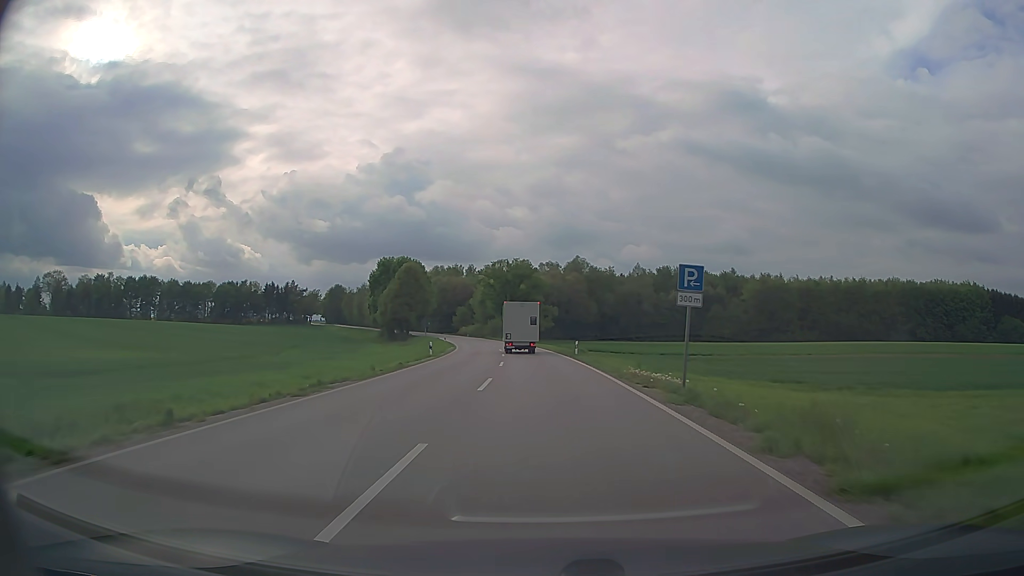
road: secondary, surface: asphalt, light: Day
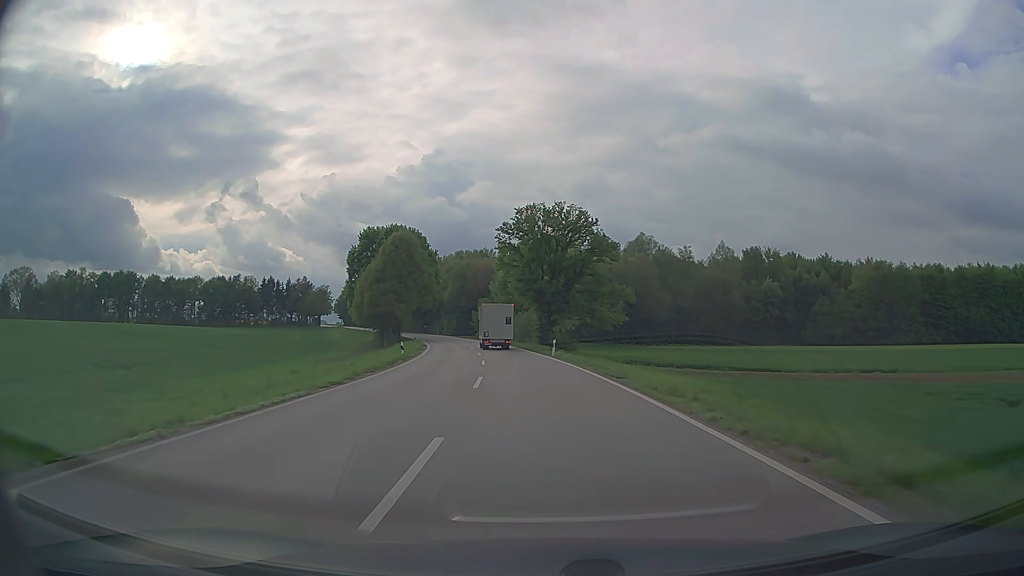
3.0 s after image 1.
(-1.6, +47.9) m; -4°
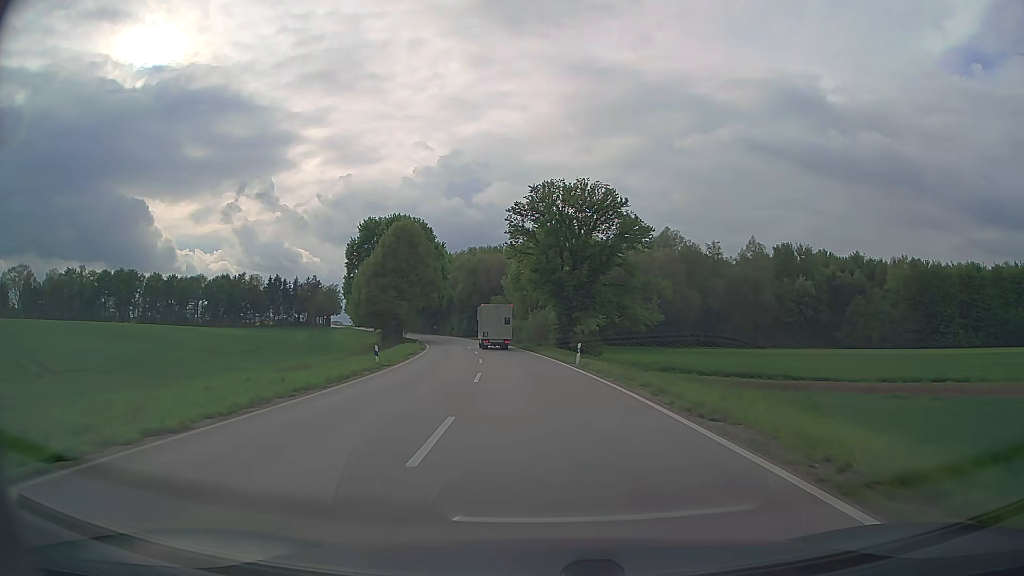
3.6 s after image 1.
(-0.1, +9.9) m; -2°
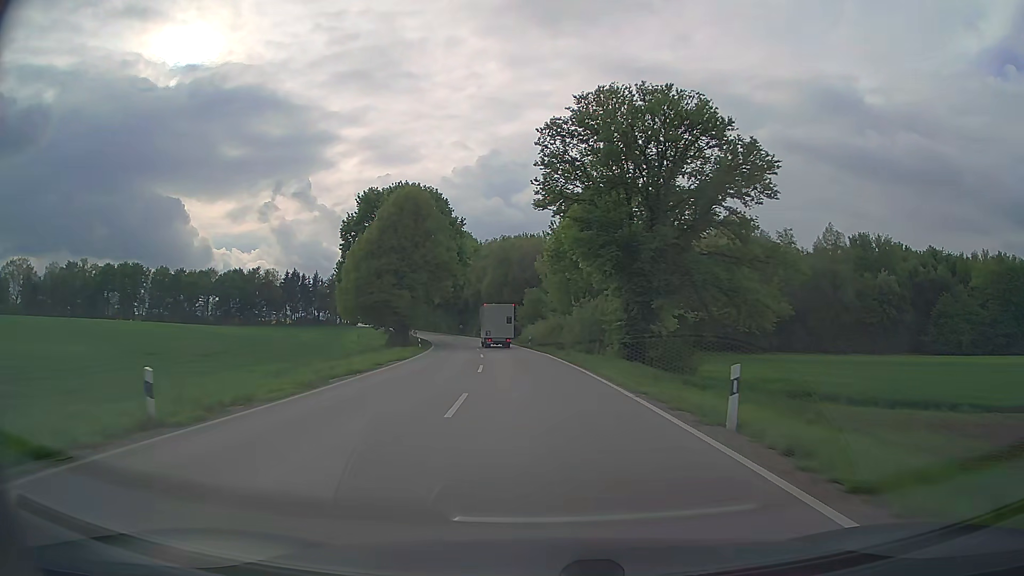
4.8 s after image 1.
(-0.6, +20.2) m; -3°
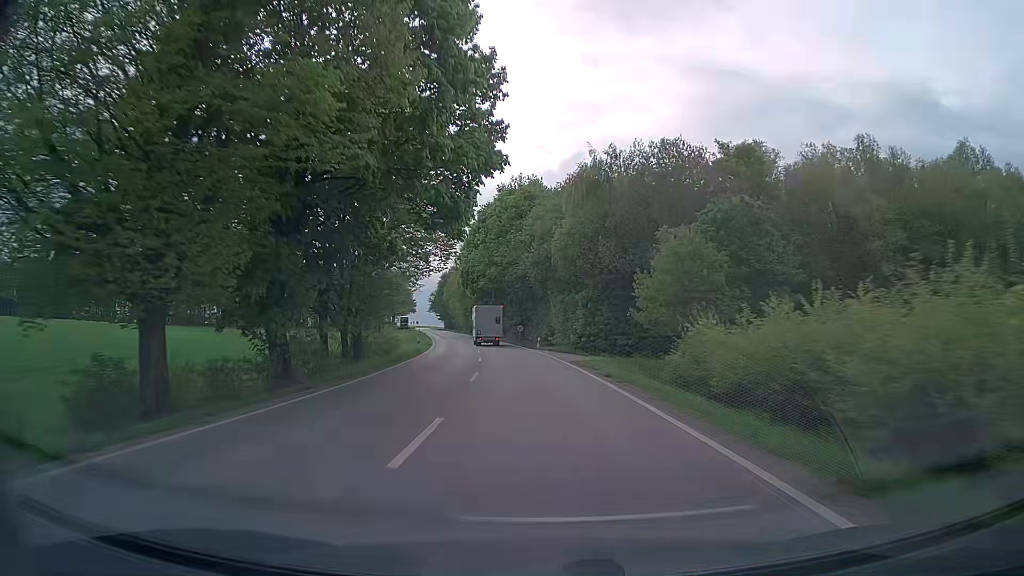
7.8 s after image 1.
(-3.6, +52.4) m; -7°
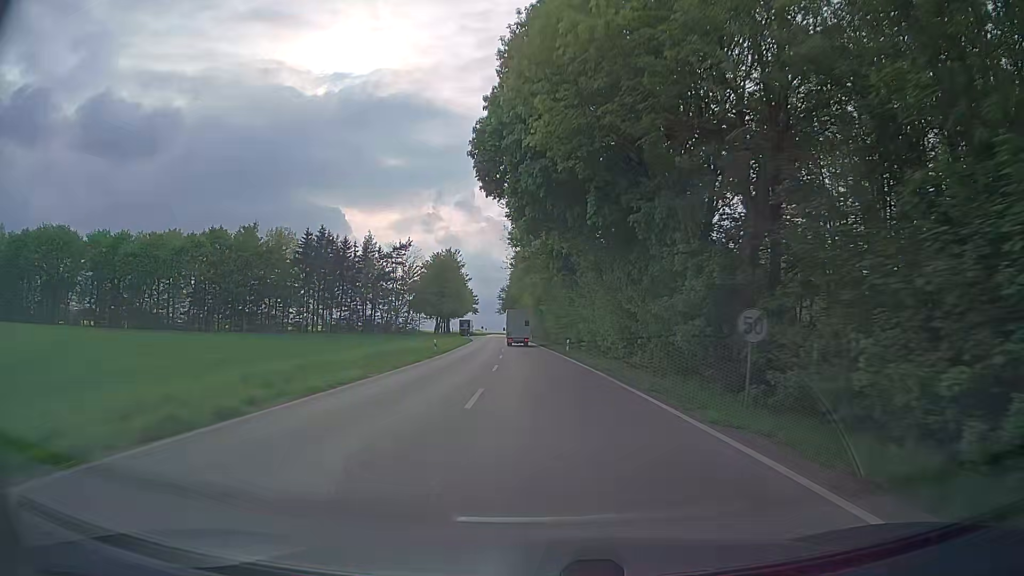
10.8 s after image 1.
(-4.1, +54.9) m; -8°
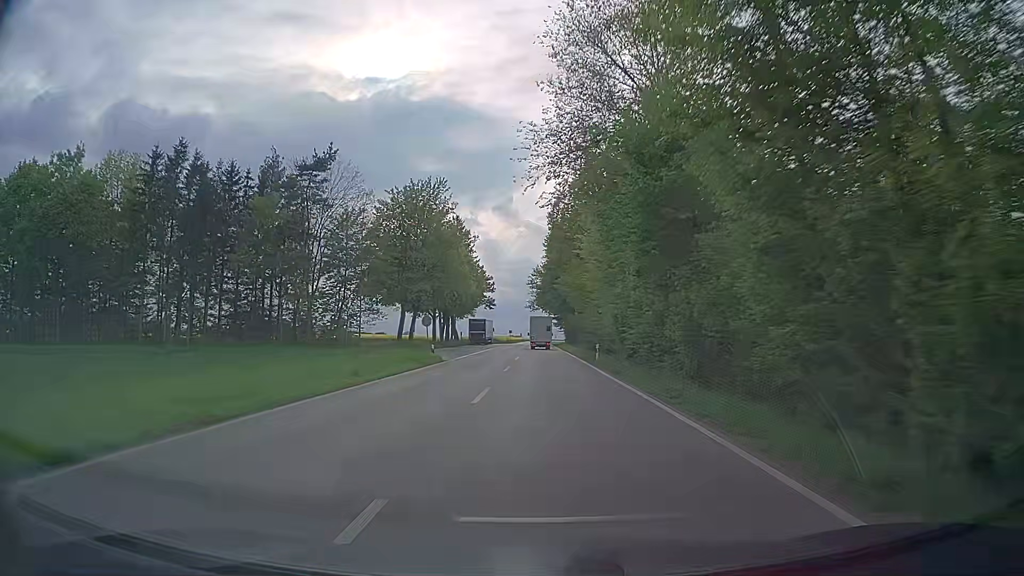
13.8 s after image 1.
(-1.7, +59.3) m; -3°
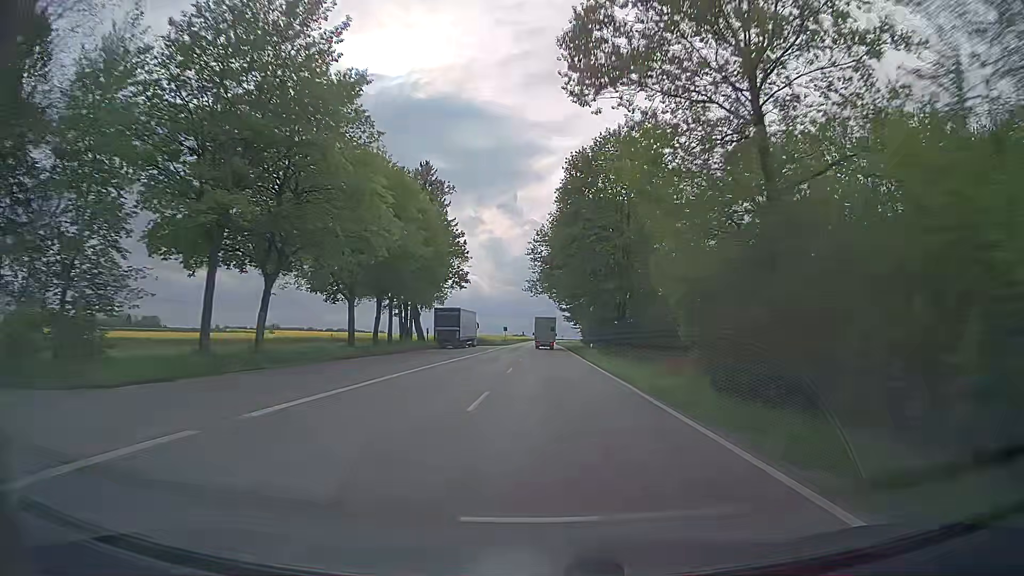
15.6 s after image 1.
(-0.5, +37.8) m; -1°
(0, +10) (0, +20) (0, +30) (0, +40) (0, +50) (0, +60) (0, +70) (0, +80) (0, +90) (0, +100) m
